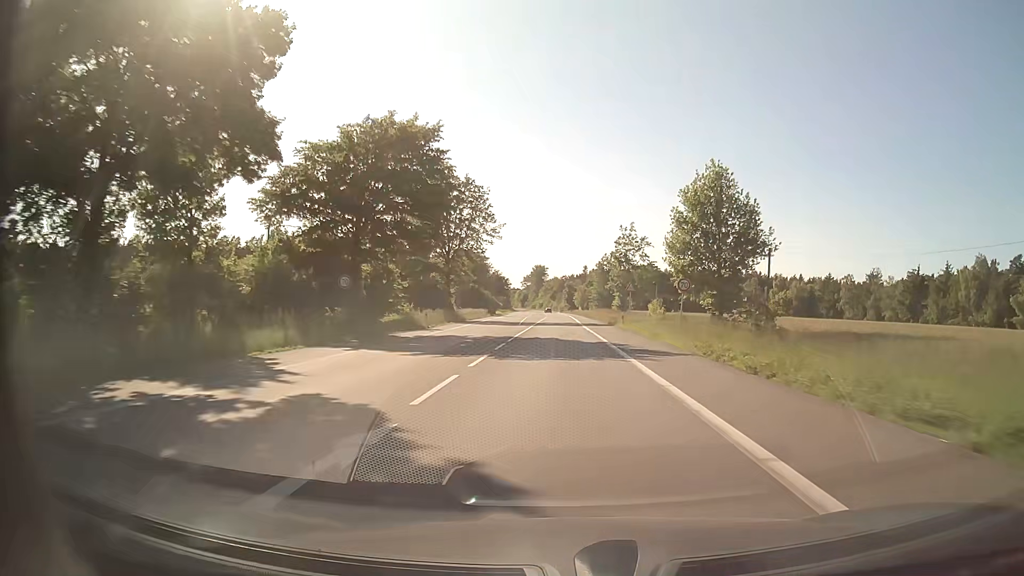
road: secondary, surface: asphalt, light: Day
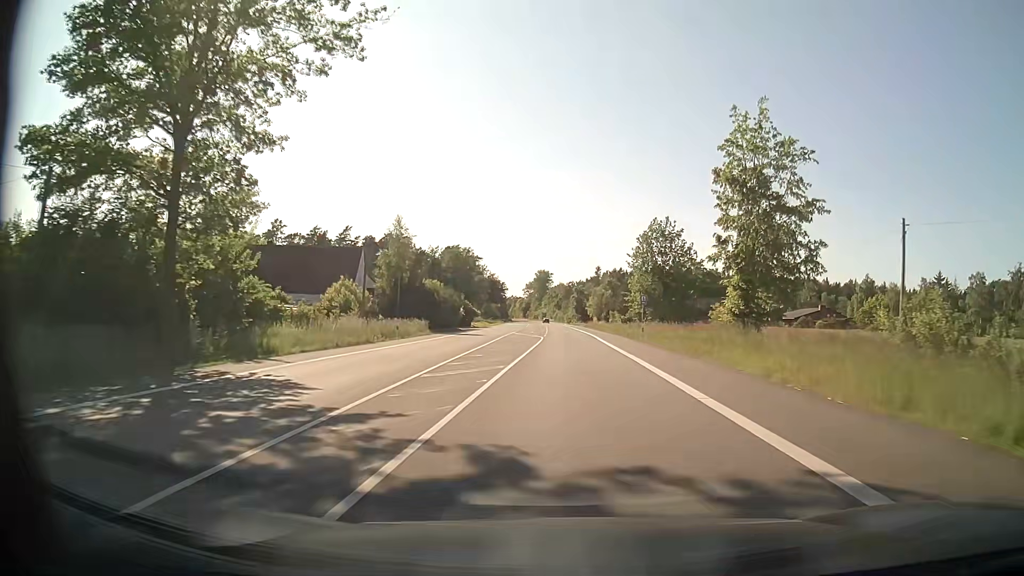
(-0.1, +55.6) m; 0°
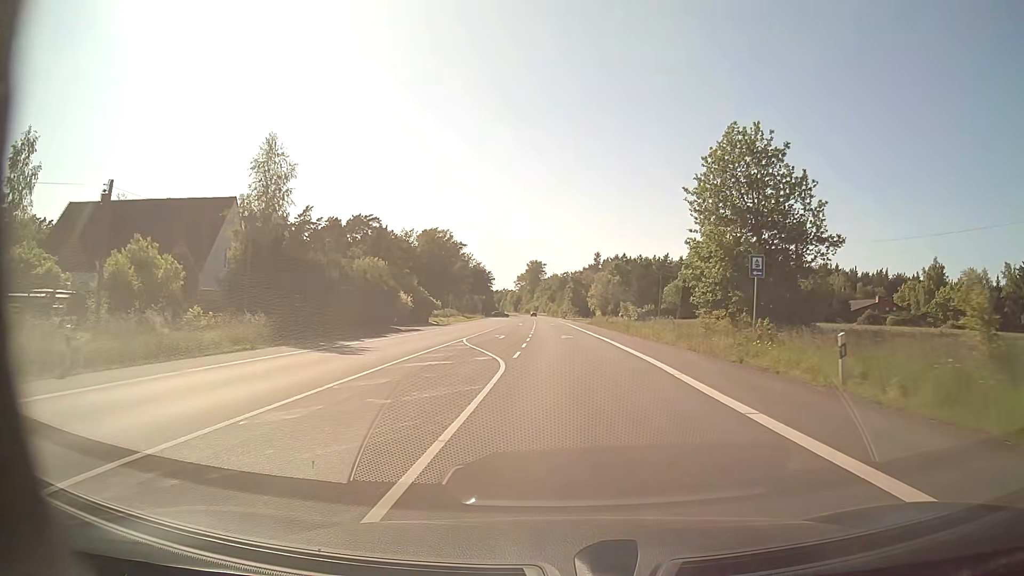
(+0.1, +32.1) m; +1°
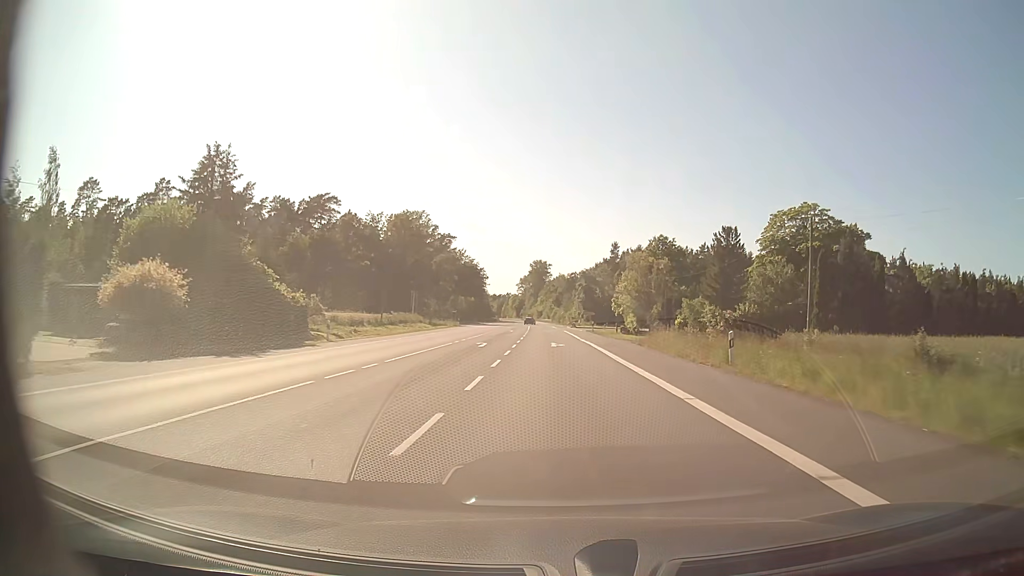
(-0.1, +43.7) m; -1°
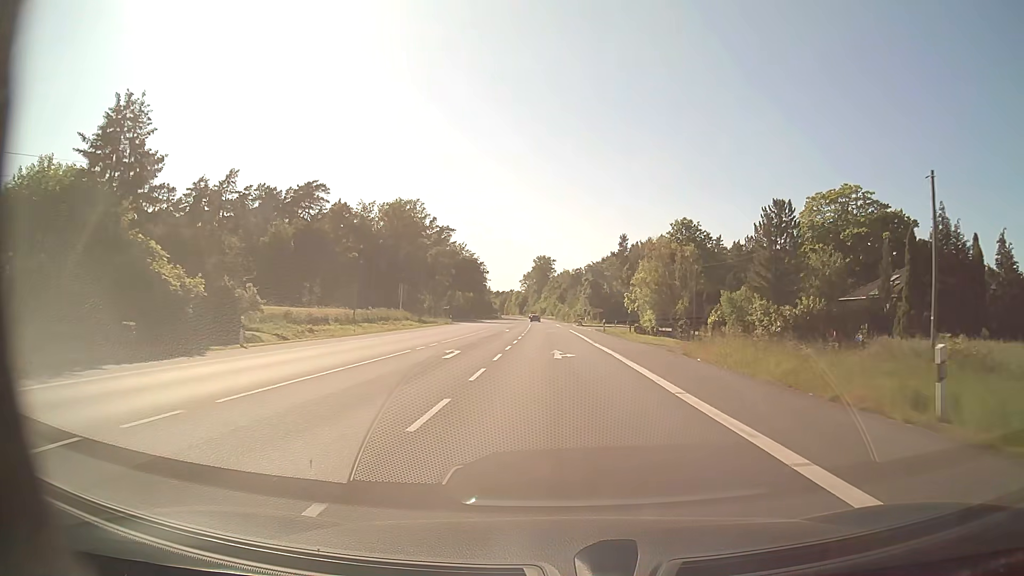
(0.0, +11.0) m; 0°
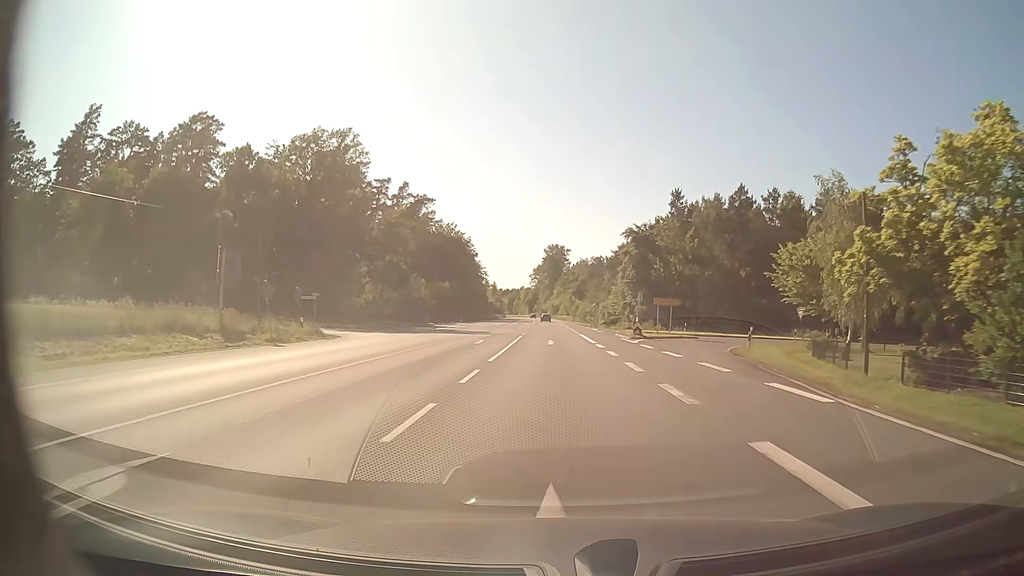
(-0.7, +55.3) m; -1°
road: tertiary
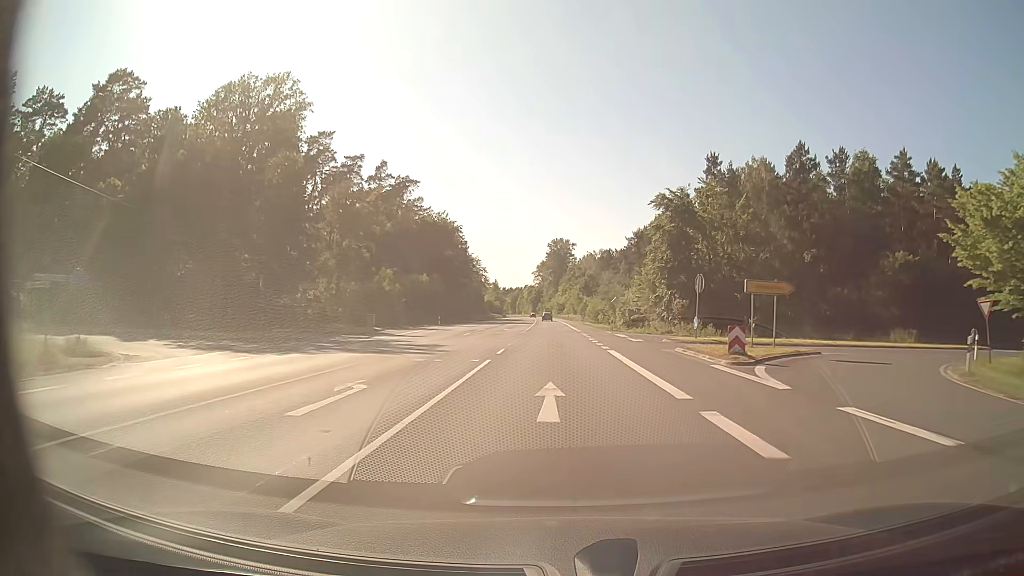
(-0.1, +22.2) m; 0°
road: secondary
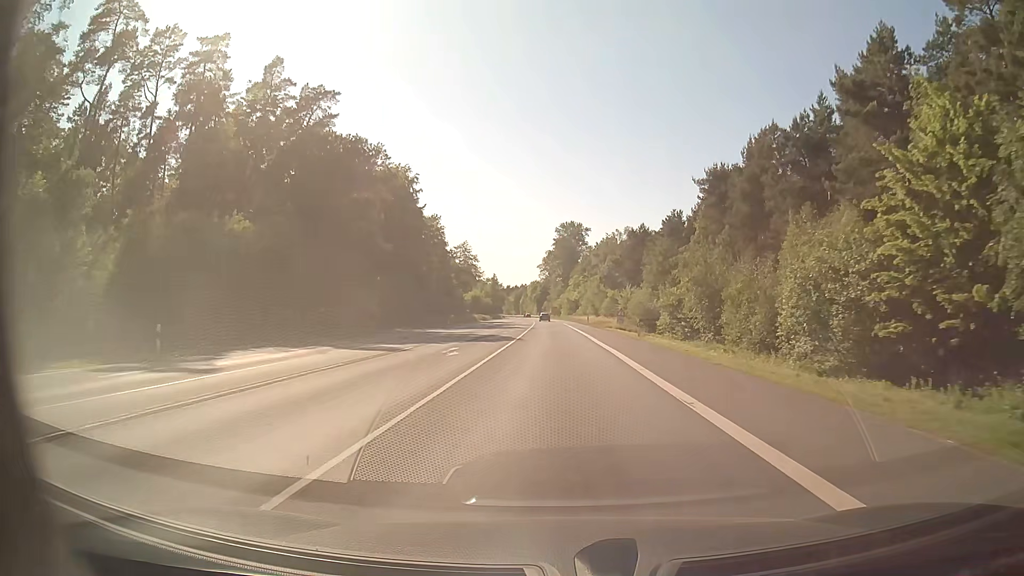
(-0.4, +55.5) m; -1°
(0, +10) (0, +20) (0, +30) (0, +40) (0, +50) (0, +60) (-1, +70) (-1, +80) (-1, +90) (-1, +100) m
